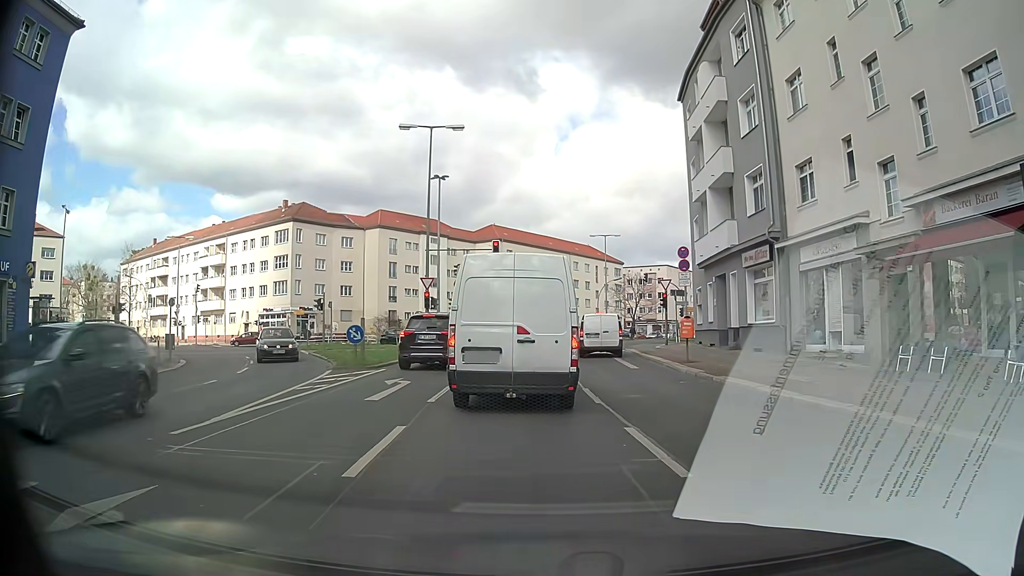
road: secondary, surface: asphalt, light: Day
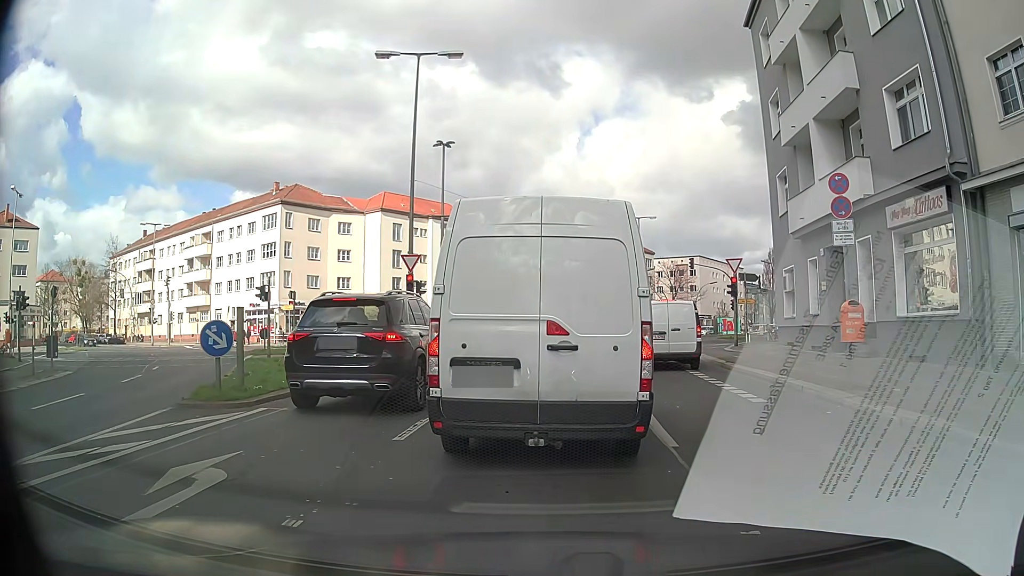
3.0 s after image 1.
(-0.2, +10.3) m; -2°
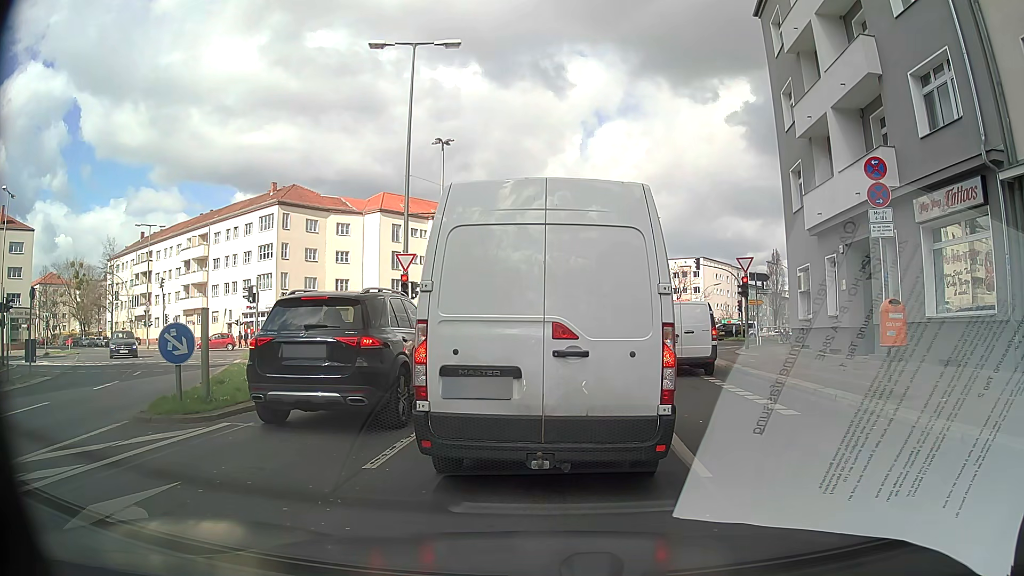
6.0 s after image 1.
(0.0, +1.4) m; 0°
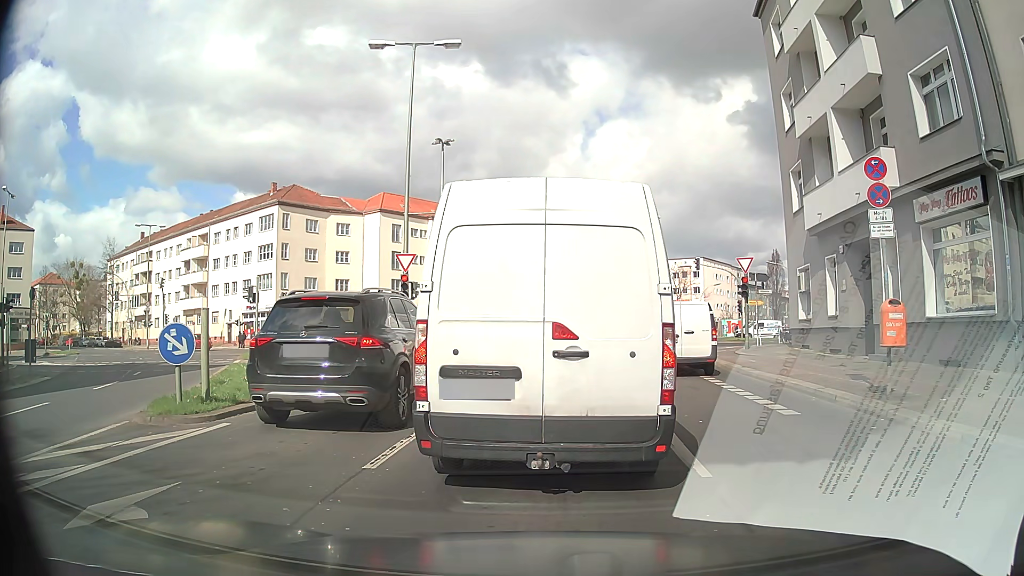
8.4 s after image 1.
(0.0, 0.0) m; 0°
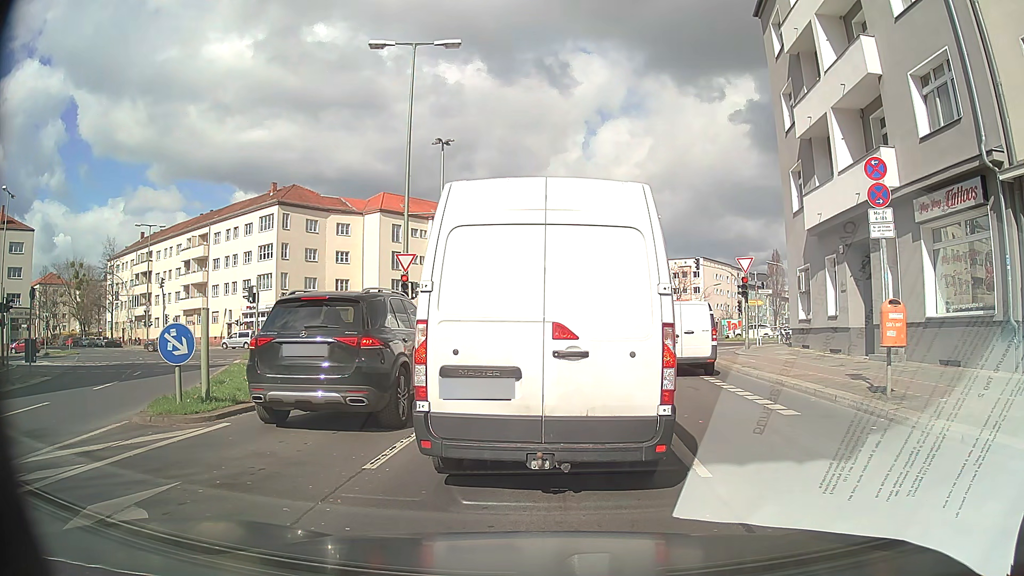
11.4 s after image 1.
(0.0, 0.0) m; 0°
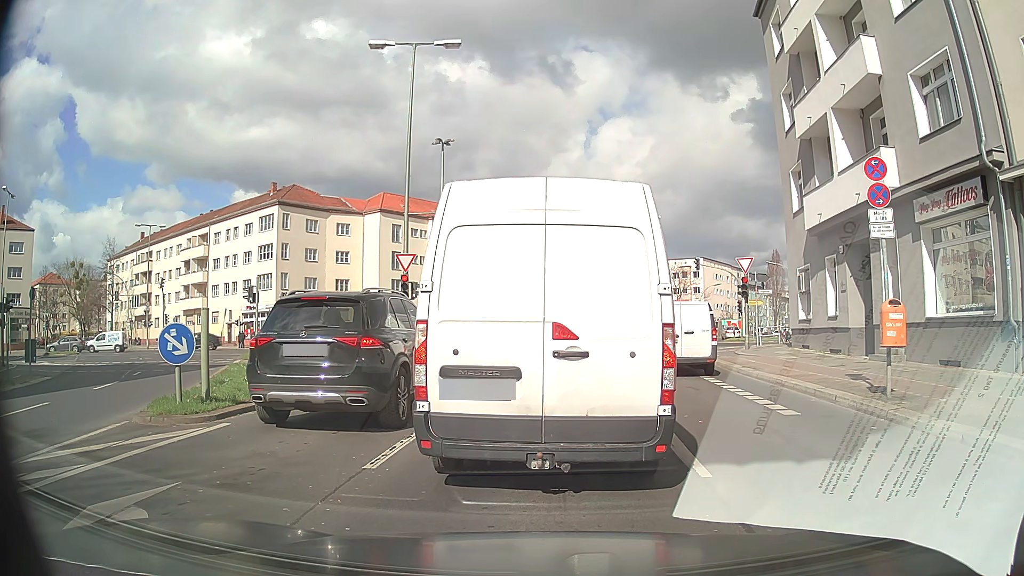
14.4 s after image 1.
(0.0, 0.0) m; 0°
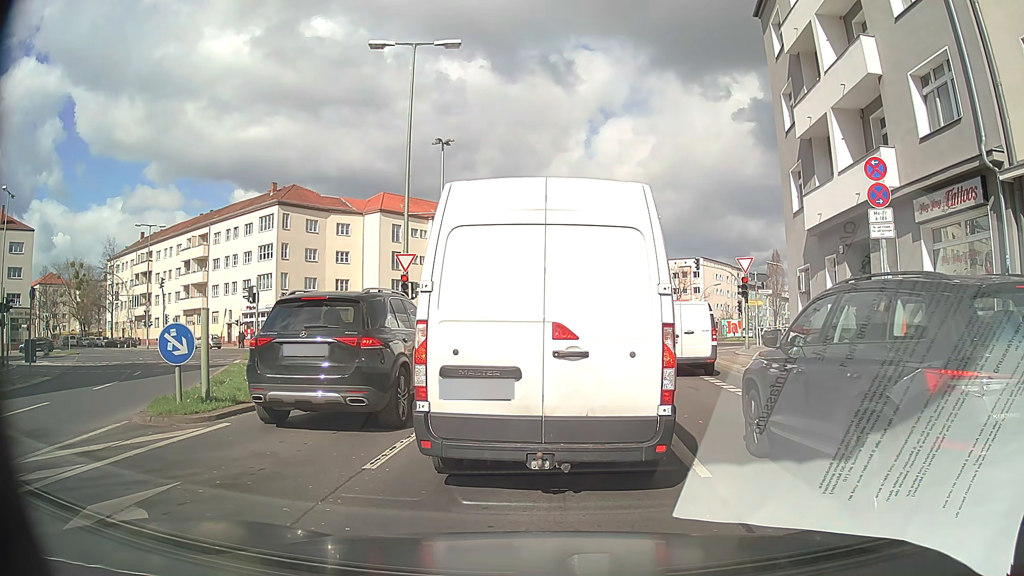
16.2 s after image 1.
(0.0, 0.0) m; 0°
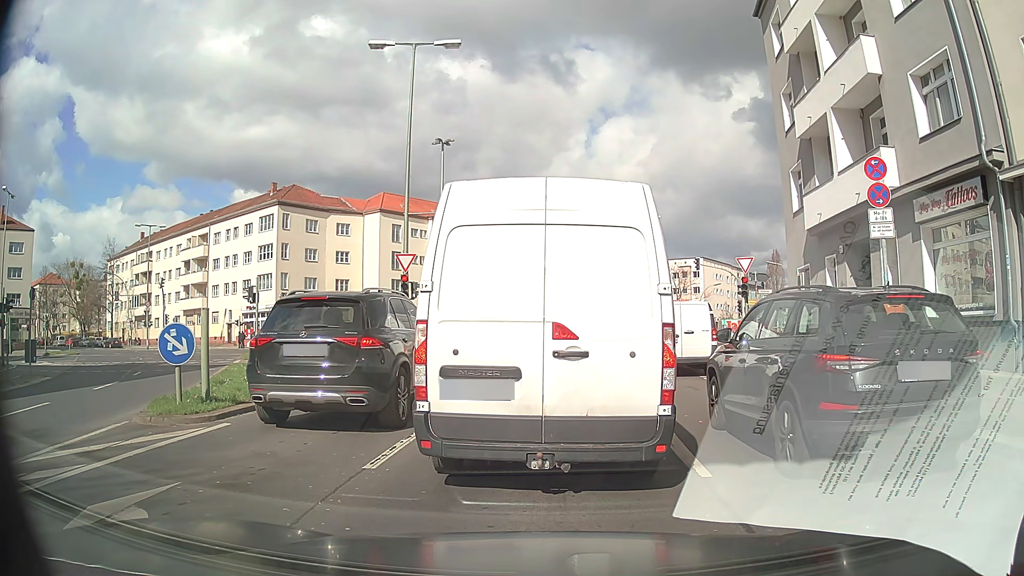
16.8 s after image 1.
(0.0, 0.0) m; 0°
(0, +10) (+1, +20) (+2, +30) (+4, +40) (+6, +49) (+10, +59) (+15, +67) (+20, +76) (+25, +85) (+30, +93) m
